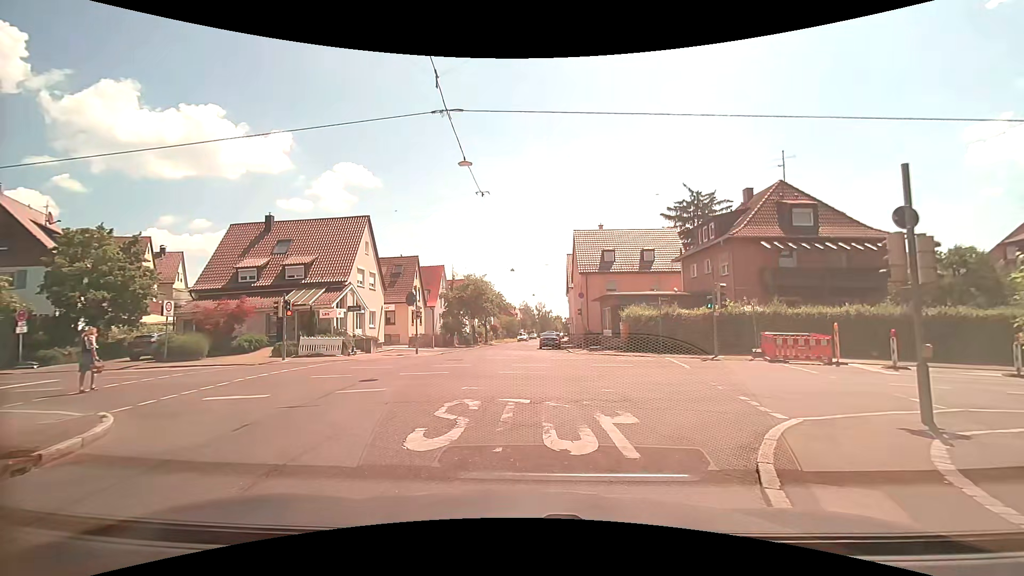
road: tertiary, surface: asphalt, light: Day
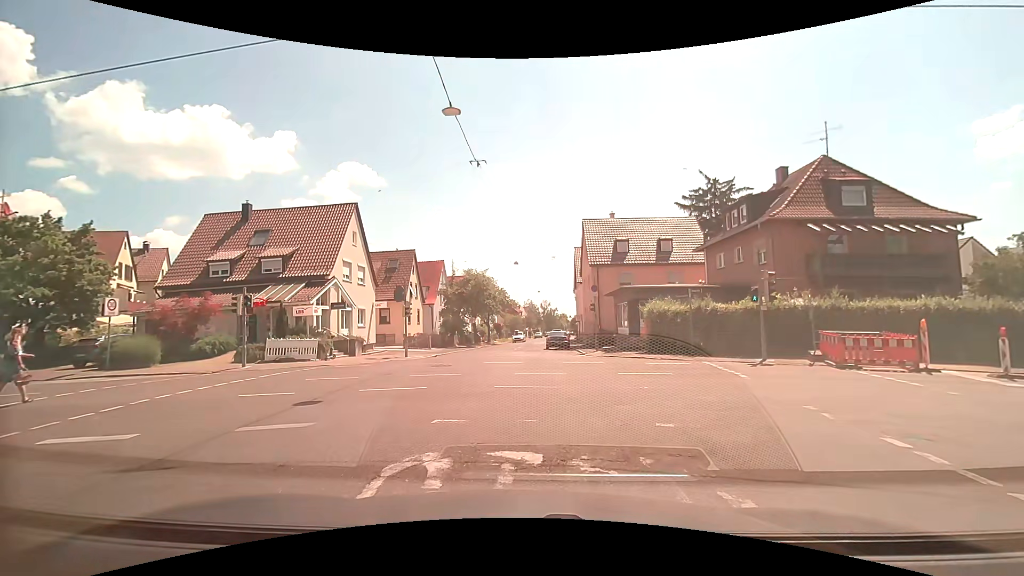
(-0.2, +4.1) m; -3°
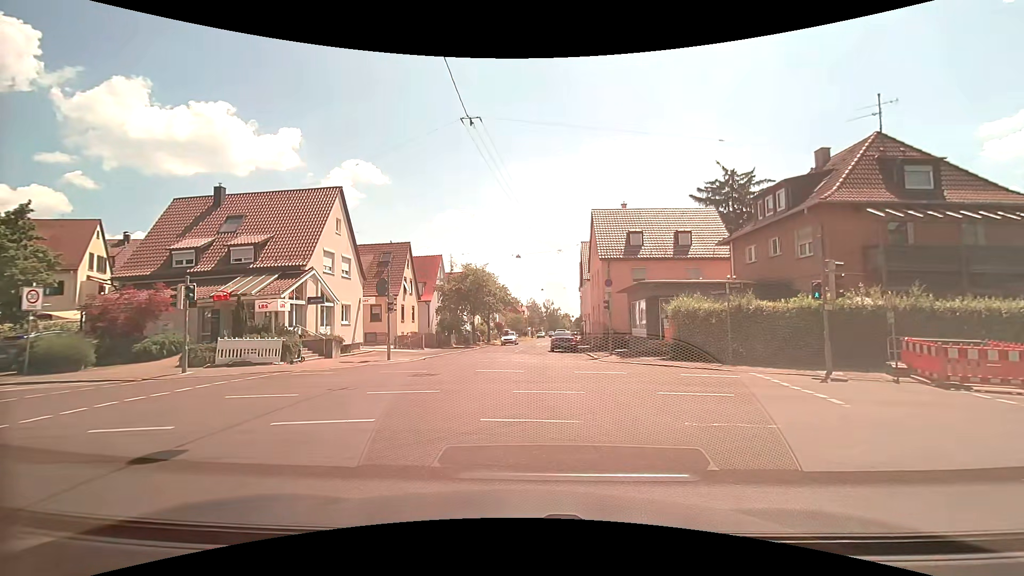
(0.0, +3.8) m; -2°
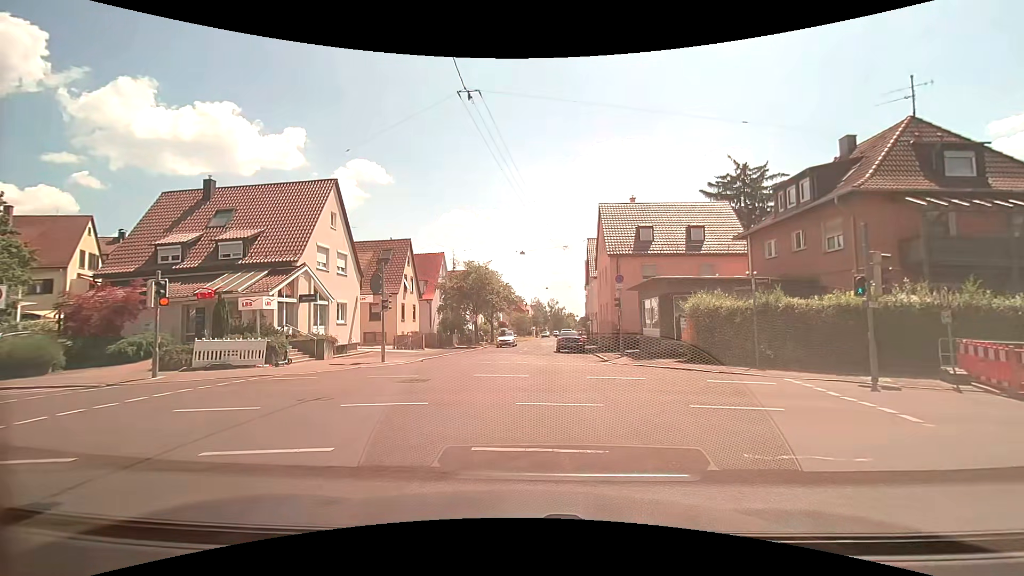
(+0.1, +1.6) m; +2°
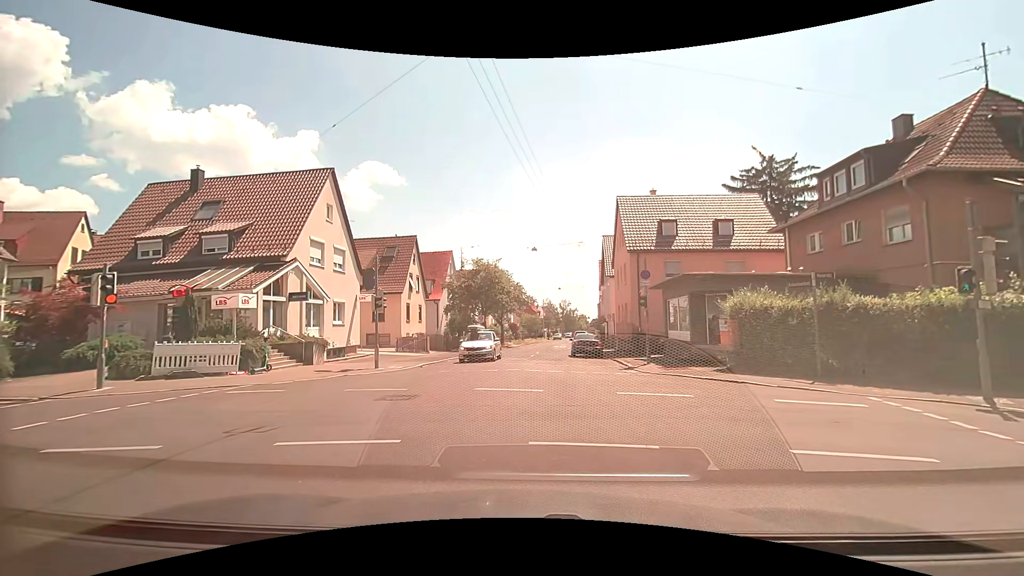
(0.0, +2.5) m; -1°
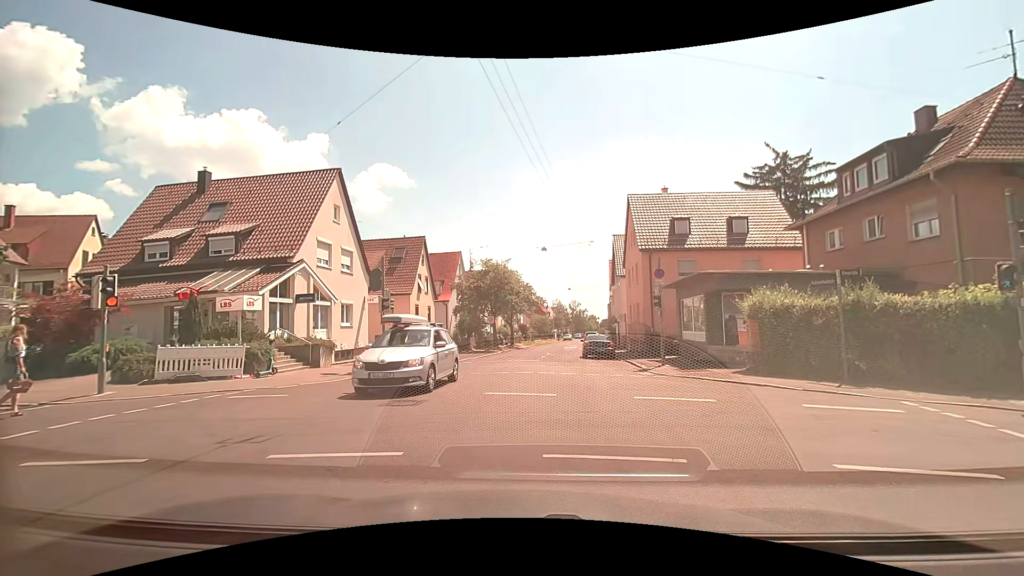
(0.0, +0.5) m; 0°
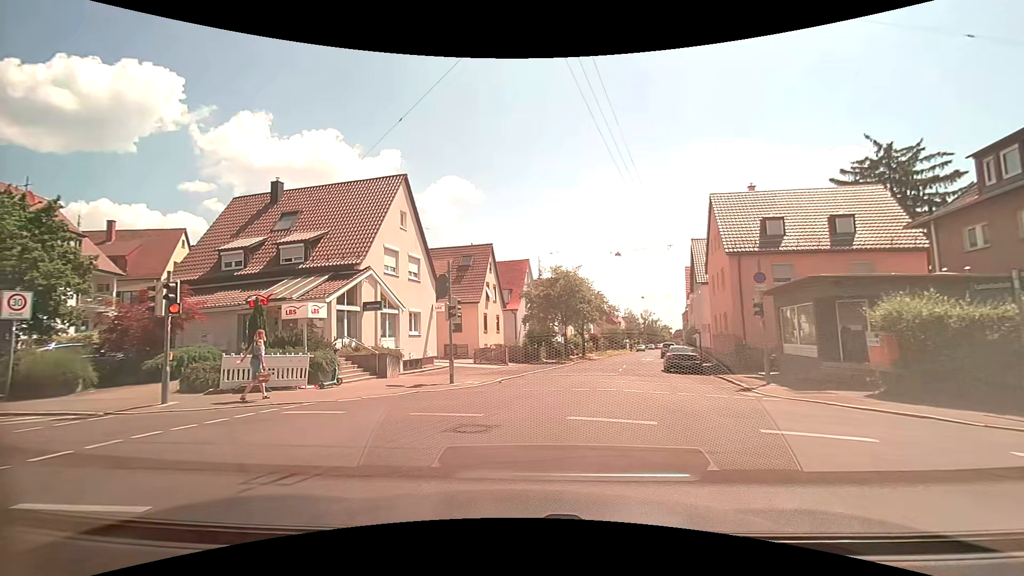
(-0.1, +1.8) m; -8°
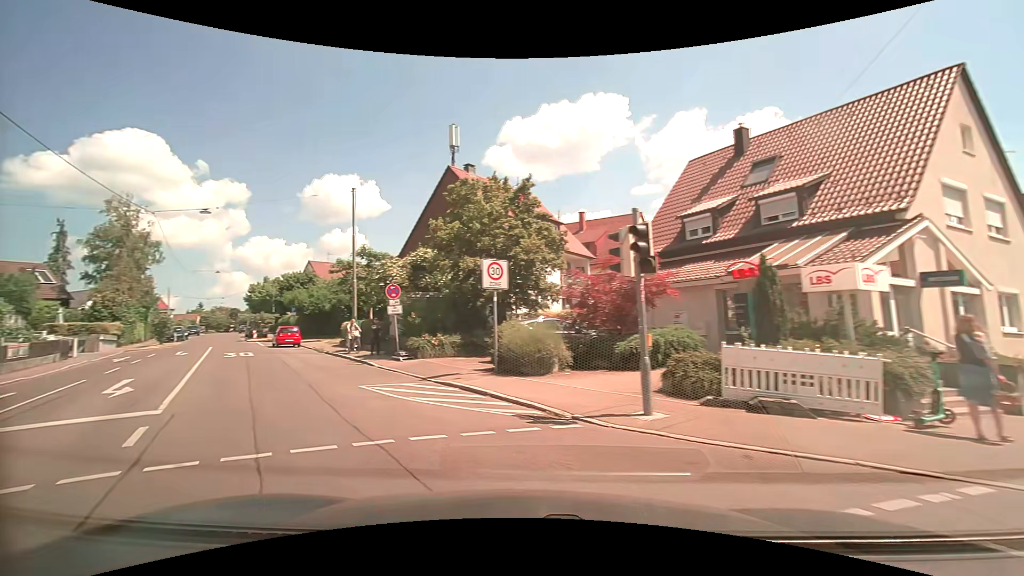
(-3.1, +6.7) m; -49°
(-4, +9) (-9, +18) (-14, +26) (-20, +34) (-25, +43) (-31, +51) (-36, +59) (-42, +68) (-47, +76) (-53, +85) m
